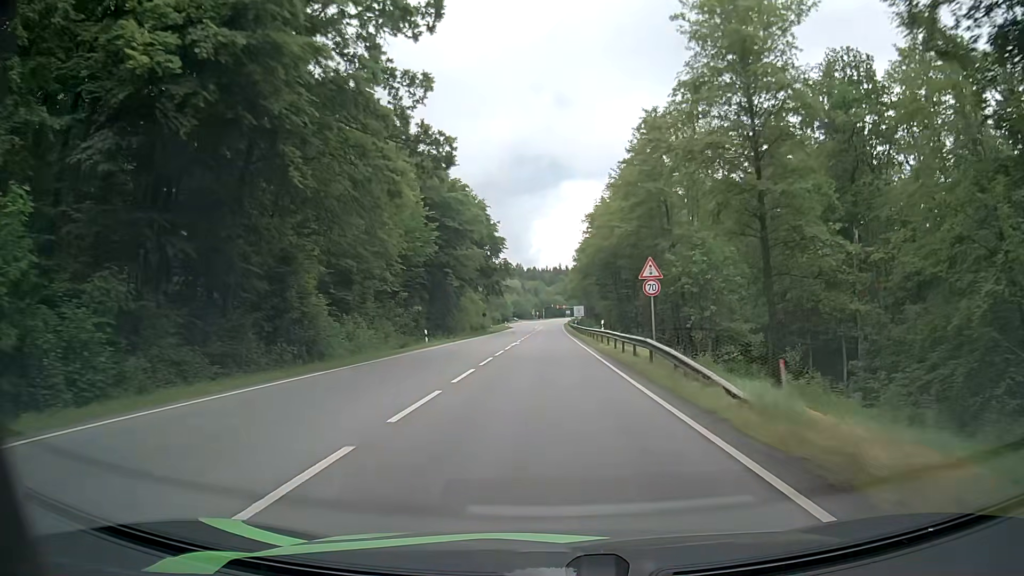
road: secondary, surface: asphalt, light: Day
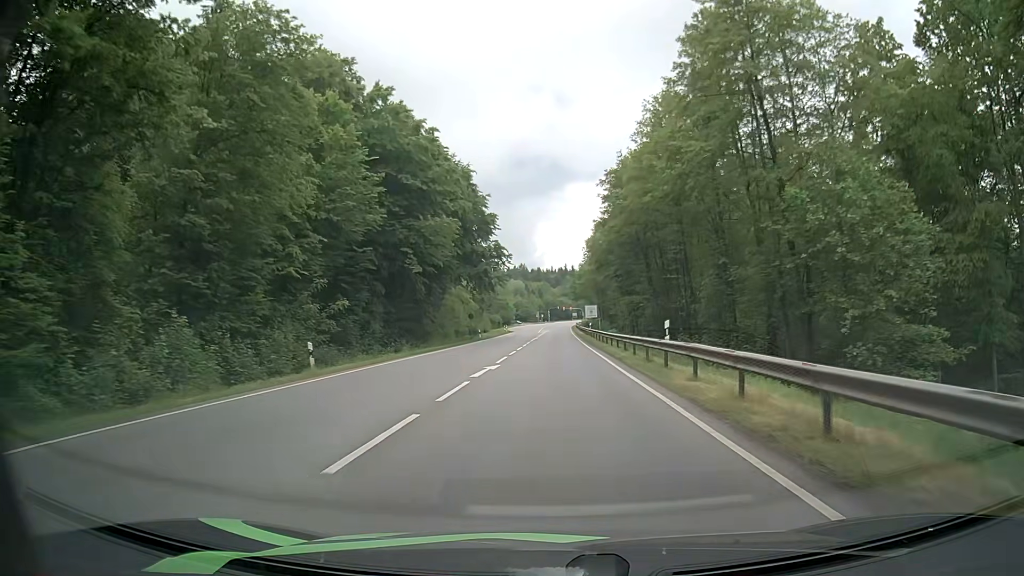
(+0.1, +20.9) m; 0°
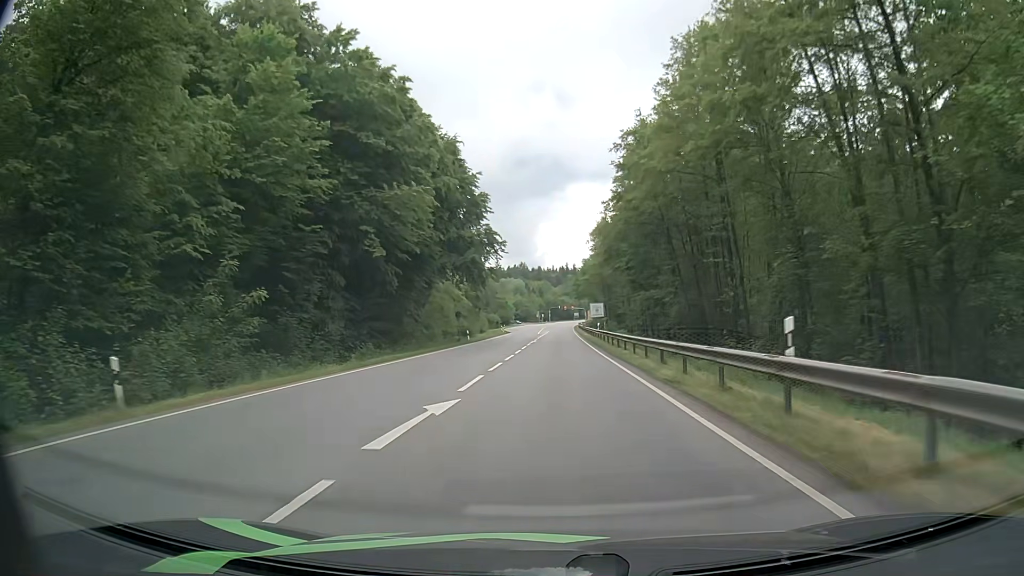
(0.0, +10.3) m; 0°
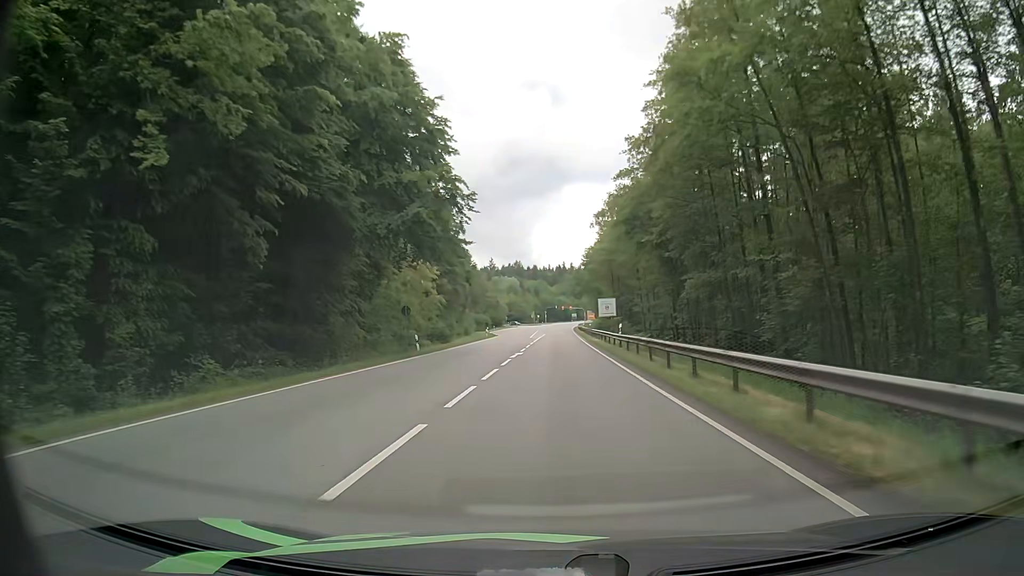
(+0.1, +20.6) m; +1°
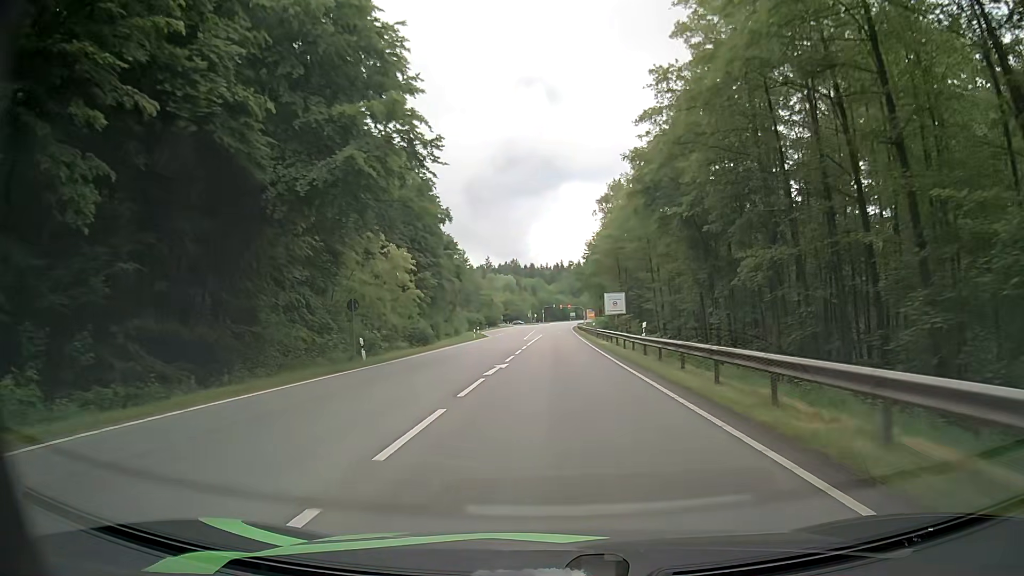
(0.0, +10.4) m; +1°
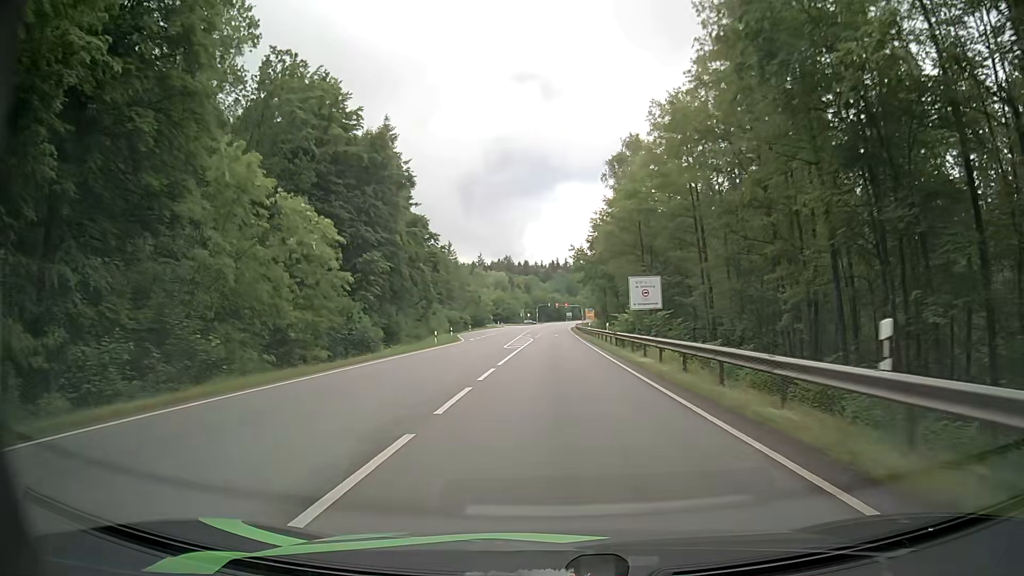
(-0.1, +20.6) m; 0°
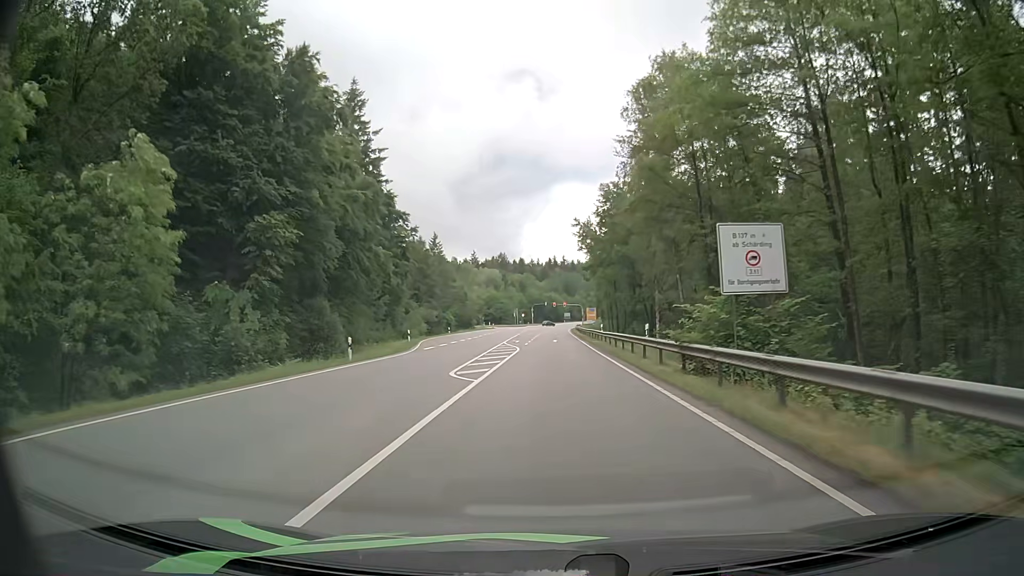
(+0.2, +20.1) m; 0°
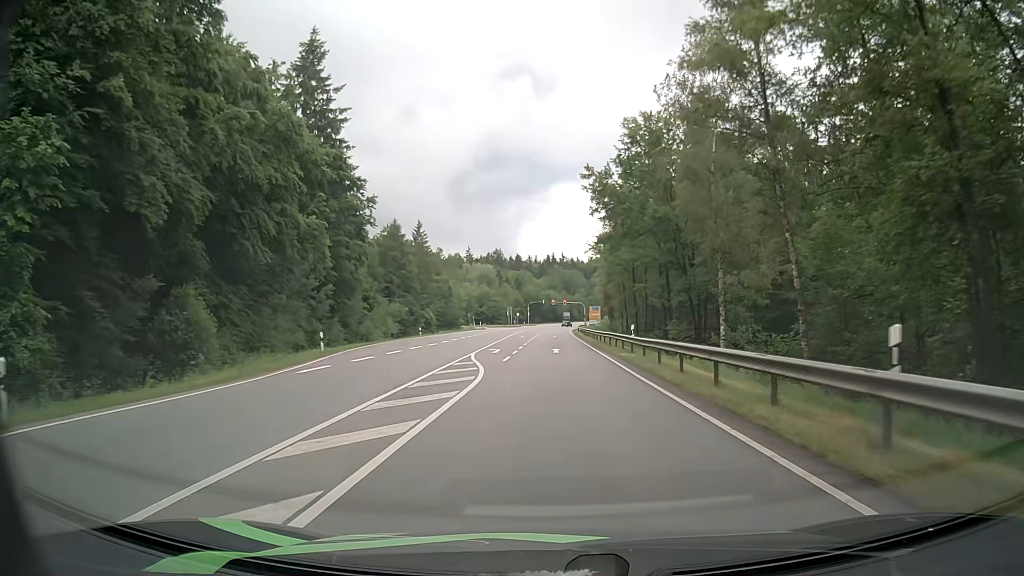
(+0.2, +19.5) m; +1°
(0, +10) (0, +20) (0, +30) (0, +40) (0, +50) (+1, +60) (+1, +70) (+1, +80) (+1, +90) (+1, +100) m
